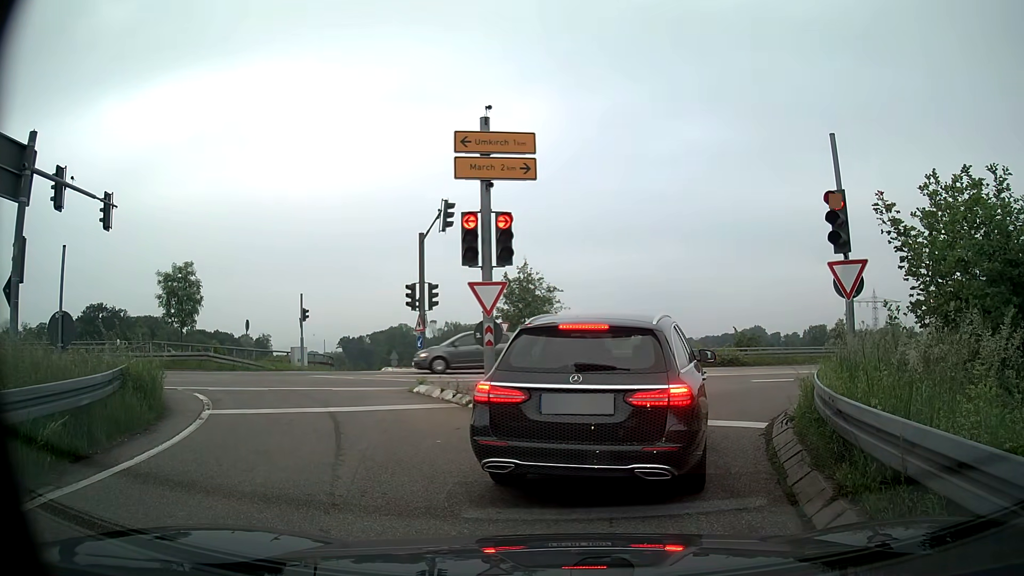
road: trunk_link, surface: asphalt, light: Day
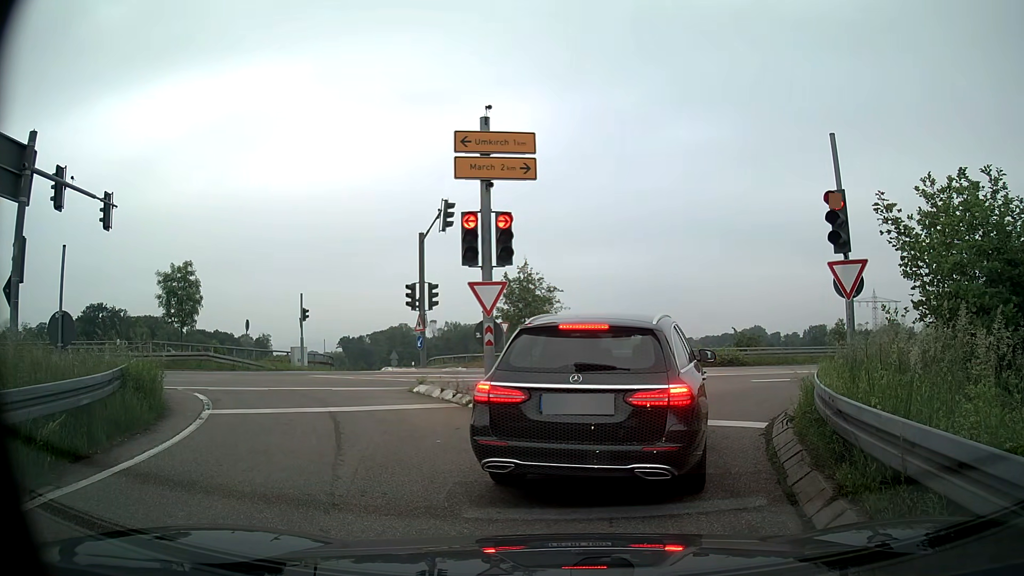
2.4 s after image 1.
(0.0, 0.0) m; 0°
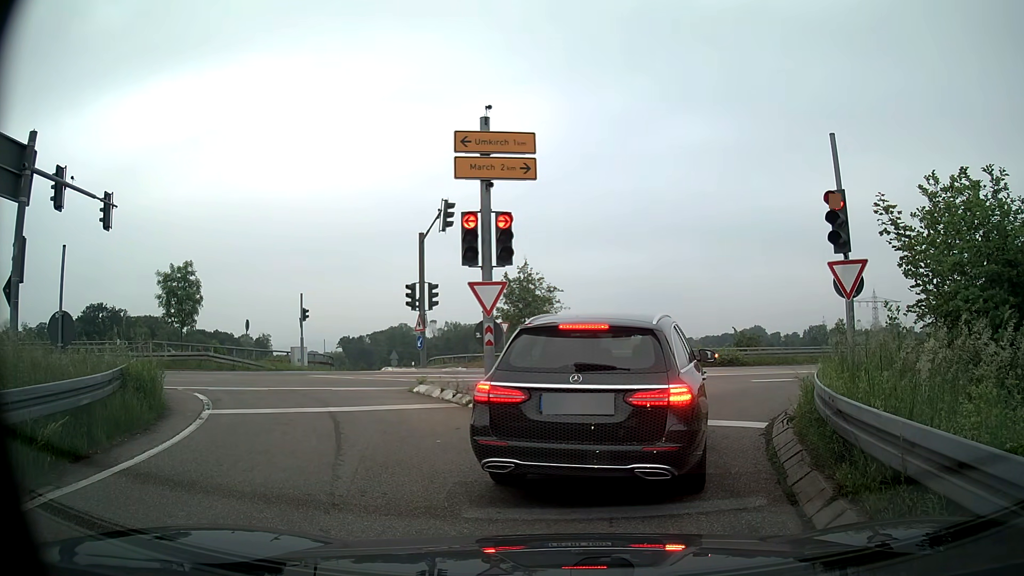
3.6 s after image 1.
(0.0, 0.0) m; 0°
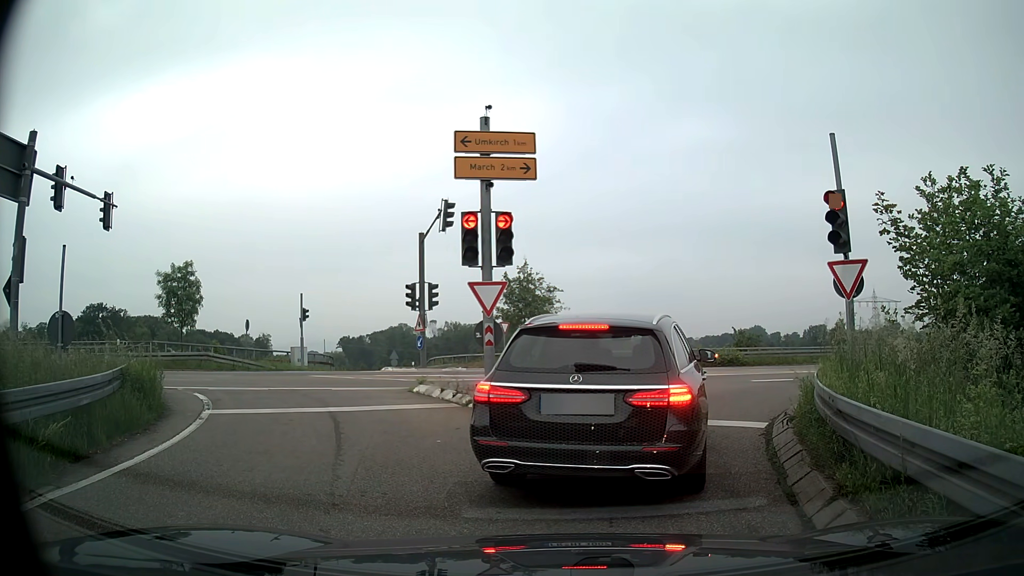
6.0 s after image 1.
(0.0, 0.0) m; 0°
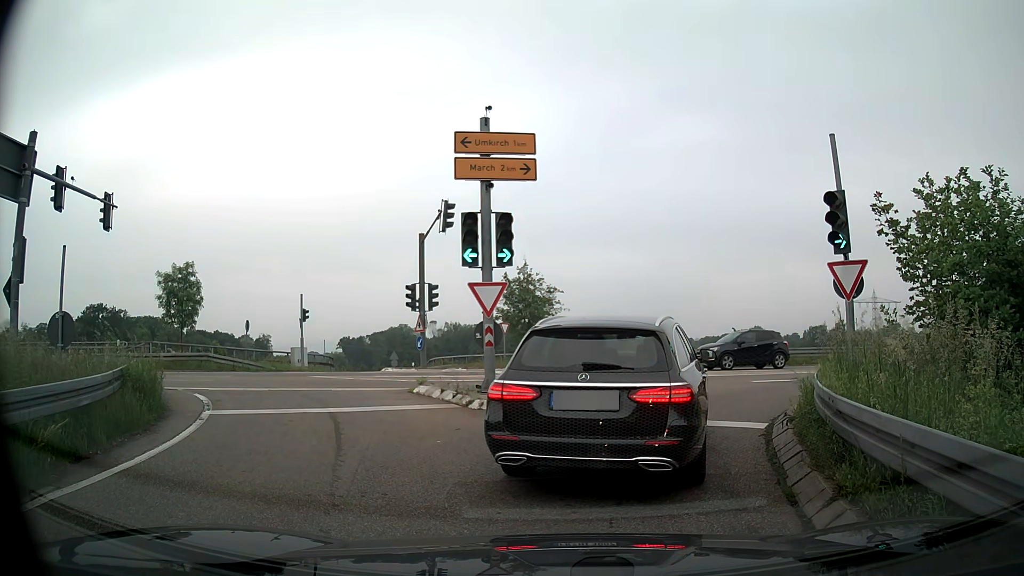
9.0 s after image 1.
(0.0, 0.0) m; 0°
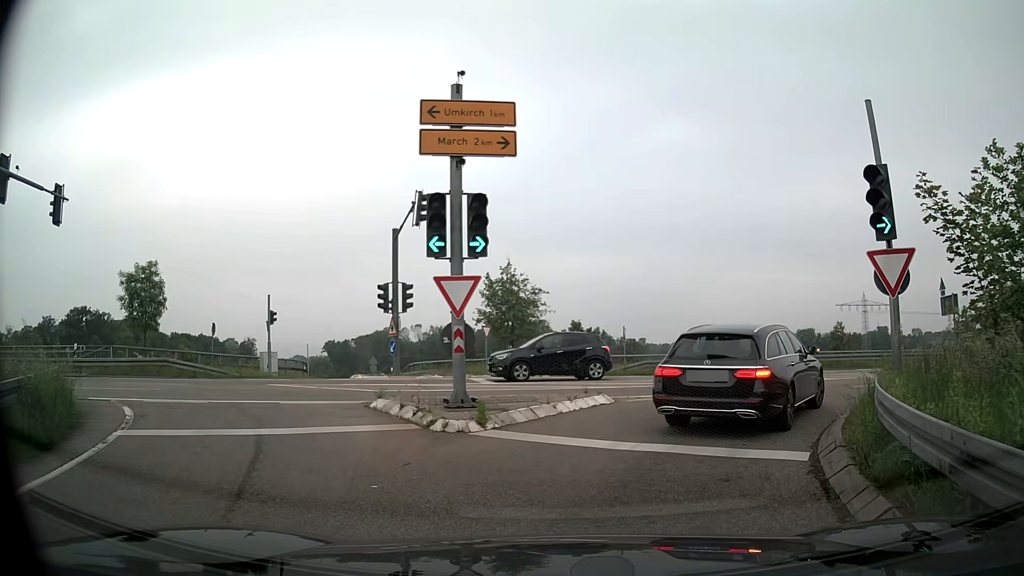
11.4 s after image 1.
(0.0, +2.5) m; +2°
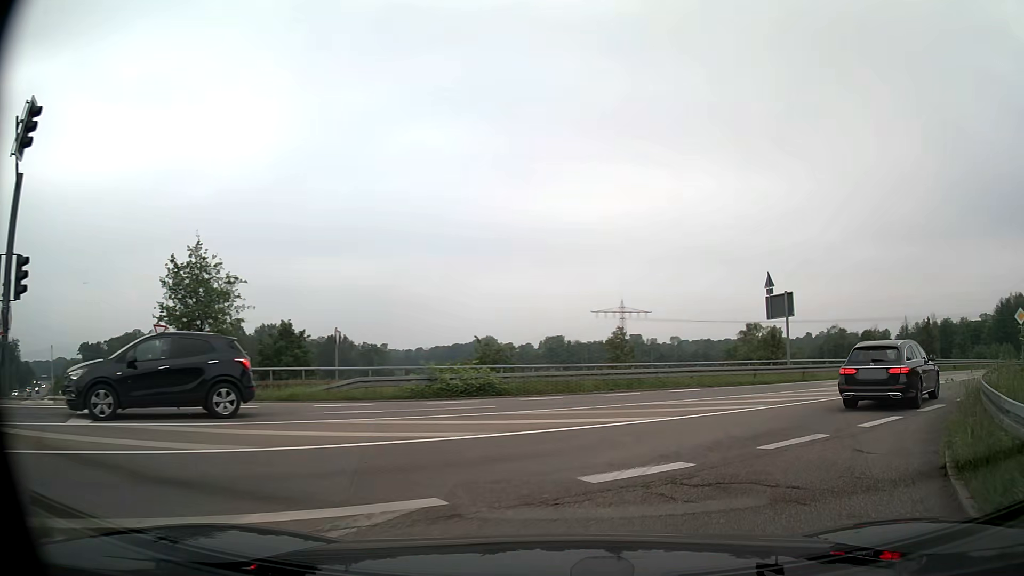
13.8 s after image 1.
(+1.6, +10.3) m; +22°
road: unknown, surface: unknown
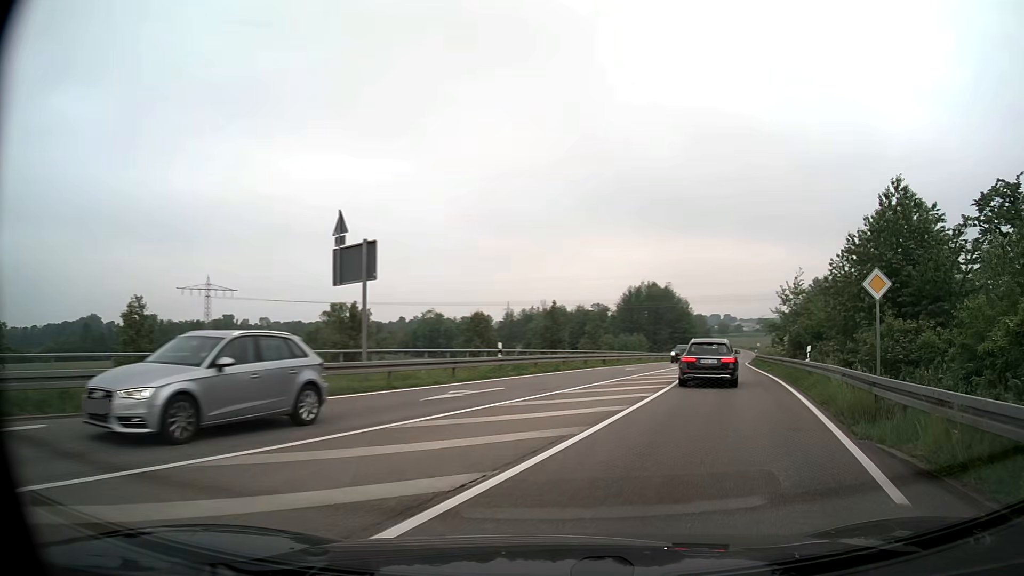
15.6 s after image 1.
(+3.7, +12.5) m; +33°
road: secondary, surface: asphalt
(+1, +10) (+4, +20) (+6, +29) (+9, +39) (+12, +49) (+14, +58) (+17, +68) (+20, +77) (+23, +87) (+26, +97) m
